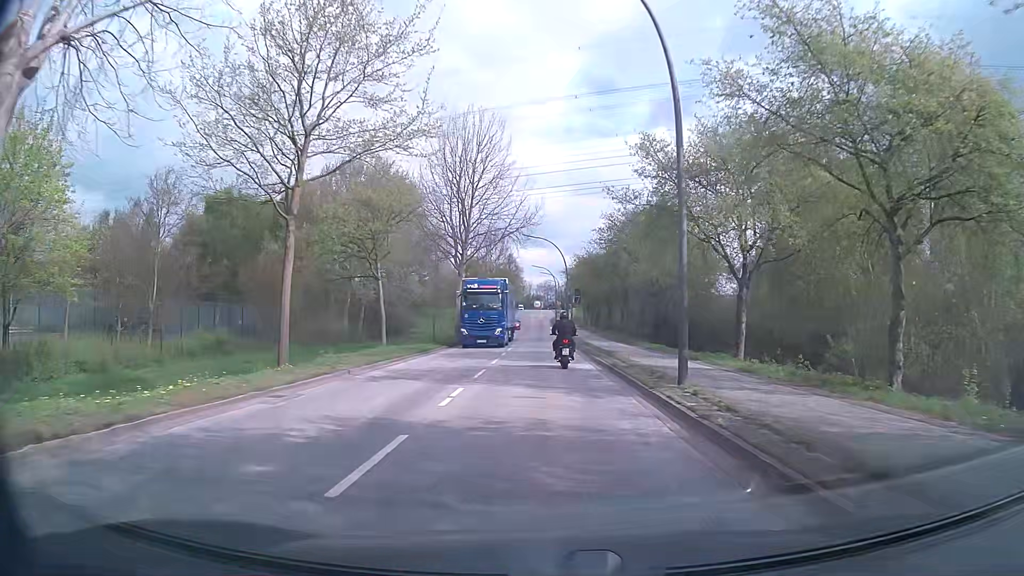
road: secondary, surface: asphalt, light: Day
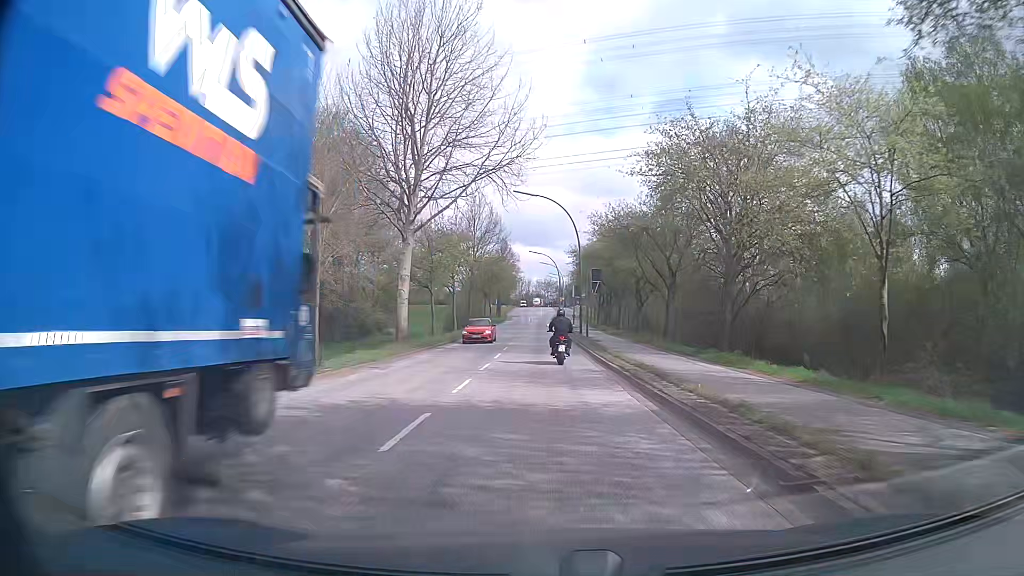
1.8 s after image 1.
(+0.1, +22.0) m; 0°
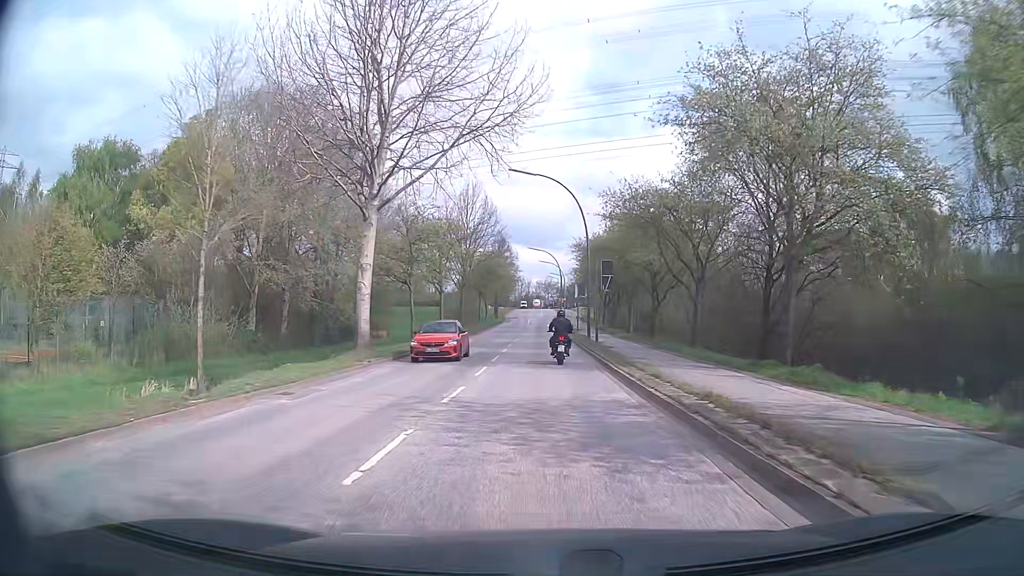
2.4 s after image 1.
(+0.1, +7.3) m; 0°
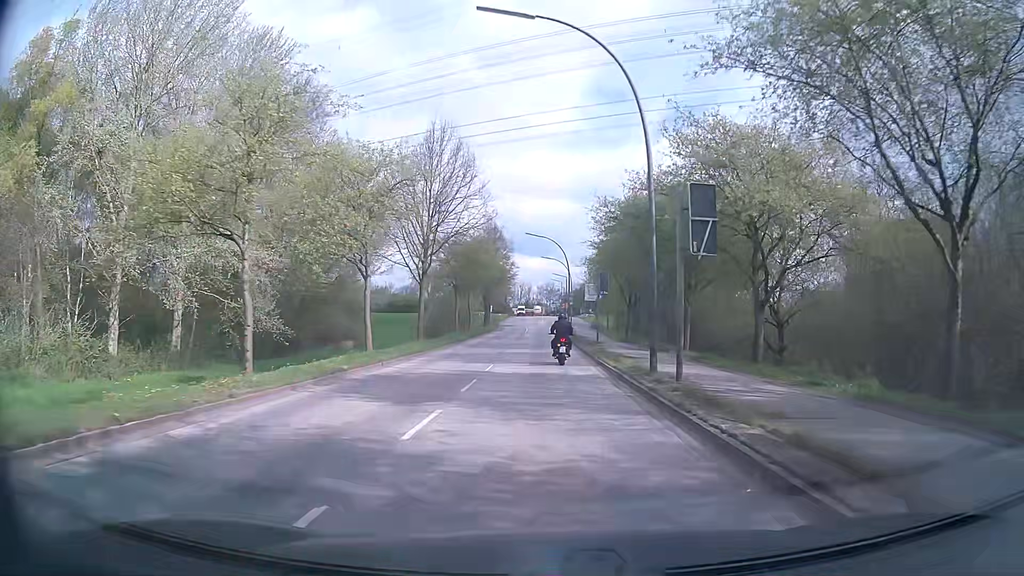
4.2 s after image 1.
(0.0, +21.5) m; 0°
(0, +10) (0, +20) (0, +30) (0, +40) (0, +50) (0, +60) (0, +70) (0, +80) (-1, +90) (-1, +100) m
